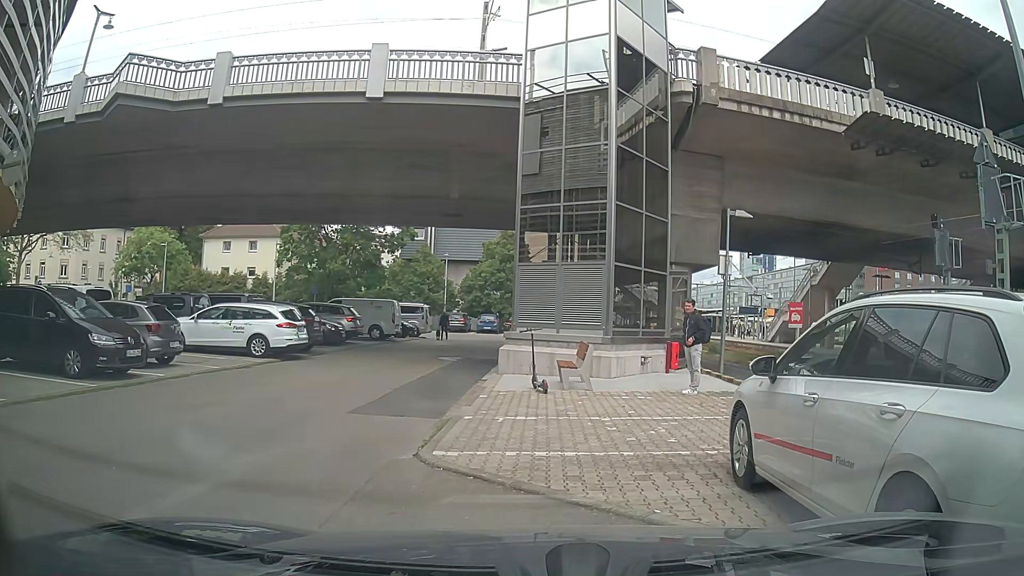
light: Day
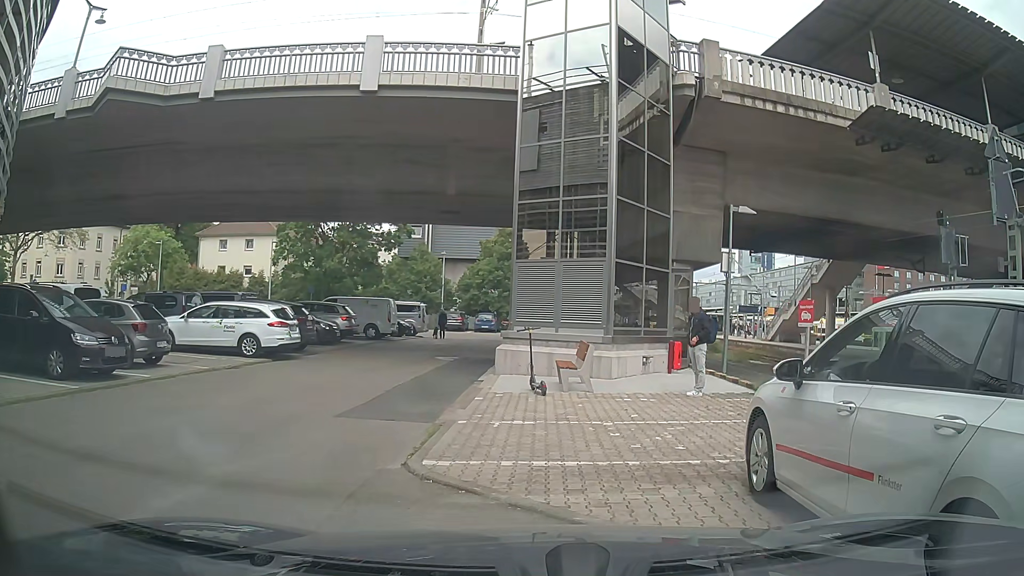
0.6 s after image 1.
(0.0, +0.5) m; 0°
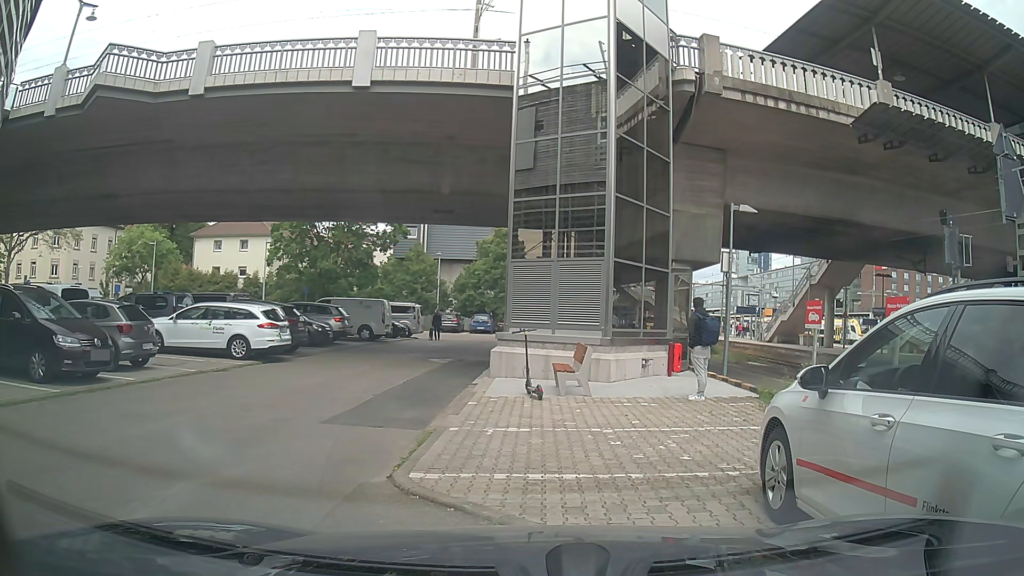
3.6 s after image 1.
(0.0, +0.5) m; 0°
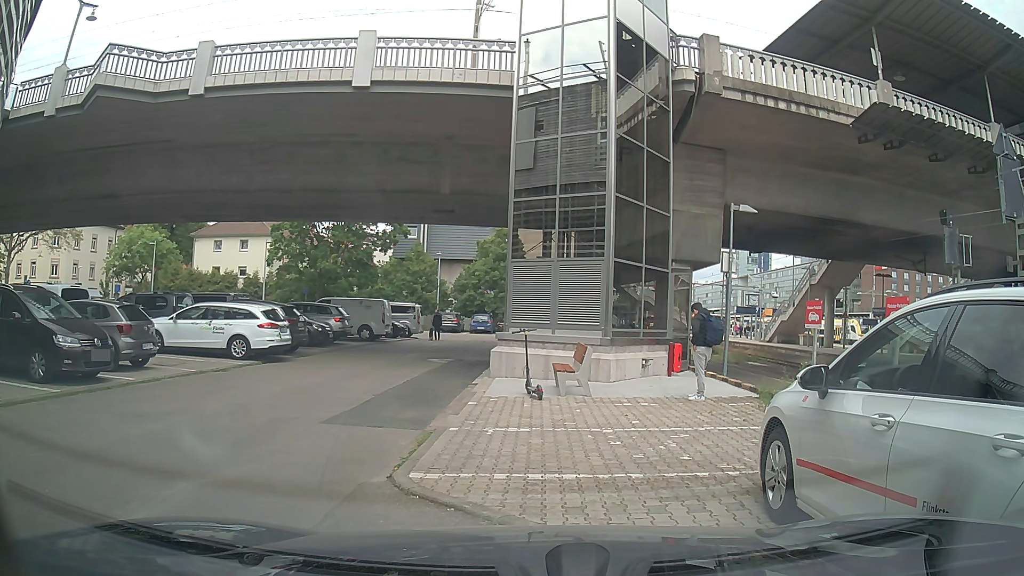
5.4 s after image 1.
(0.0, 0.0) m; 0°
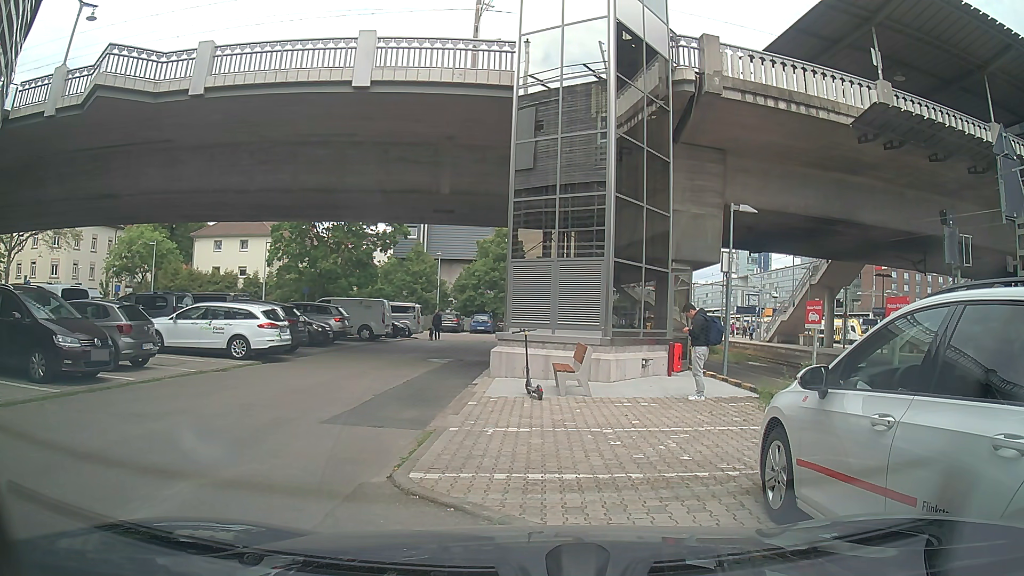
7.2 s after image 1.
(0.0, 0.0) m; 0°
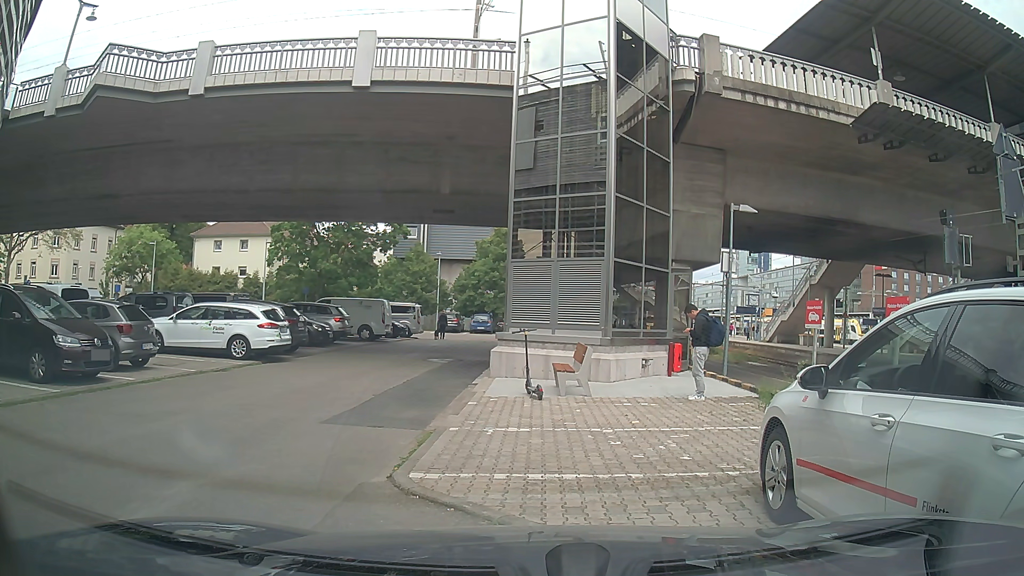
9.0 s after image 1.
(0.0, 0.0) m; 0°
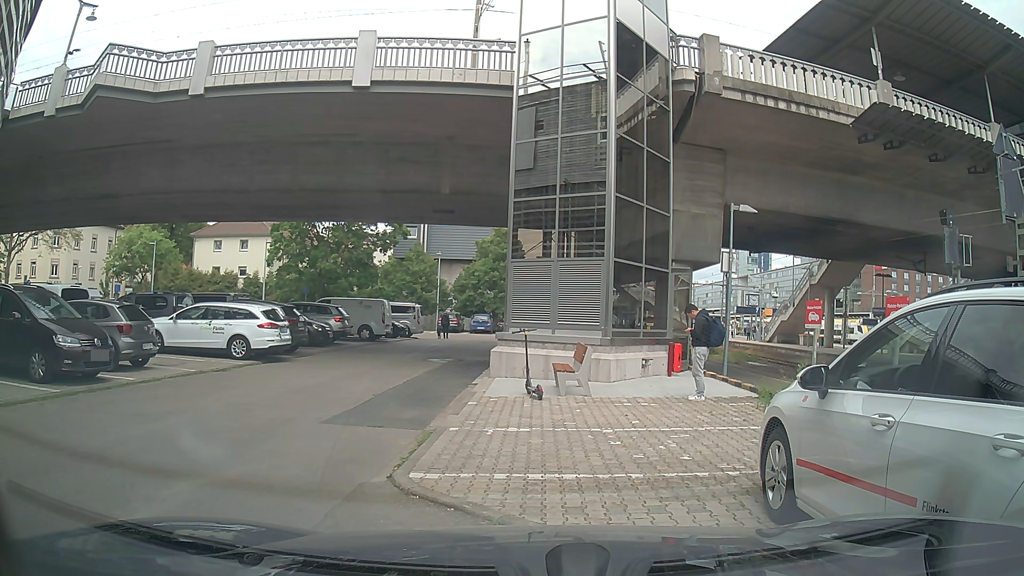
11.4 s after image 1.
(0.0, 0.0) m; 0°
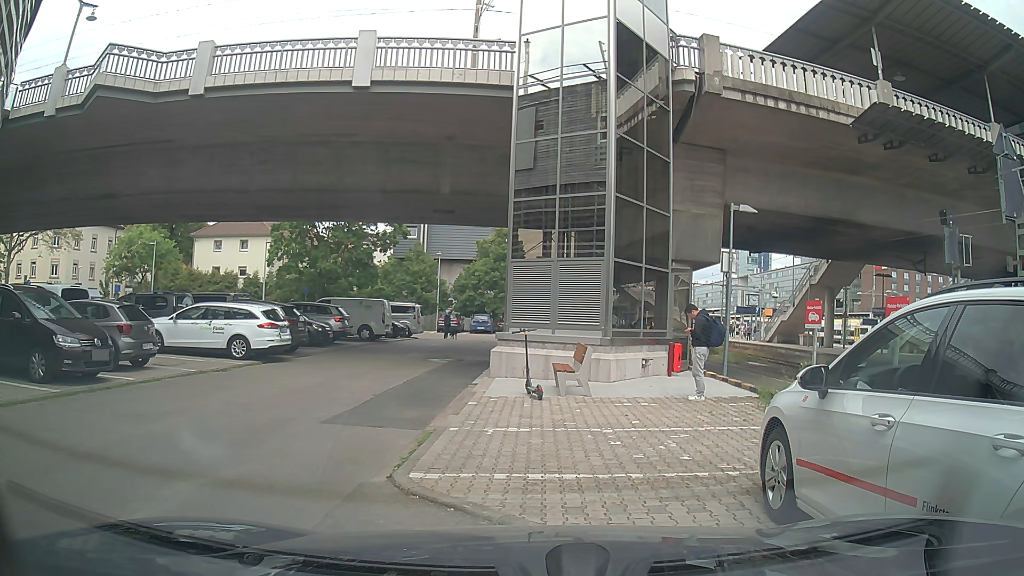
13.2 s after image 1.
(0.0, 0.0) m; 0°
